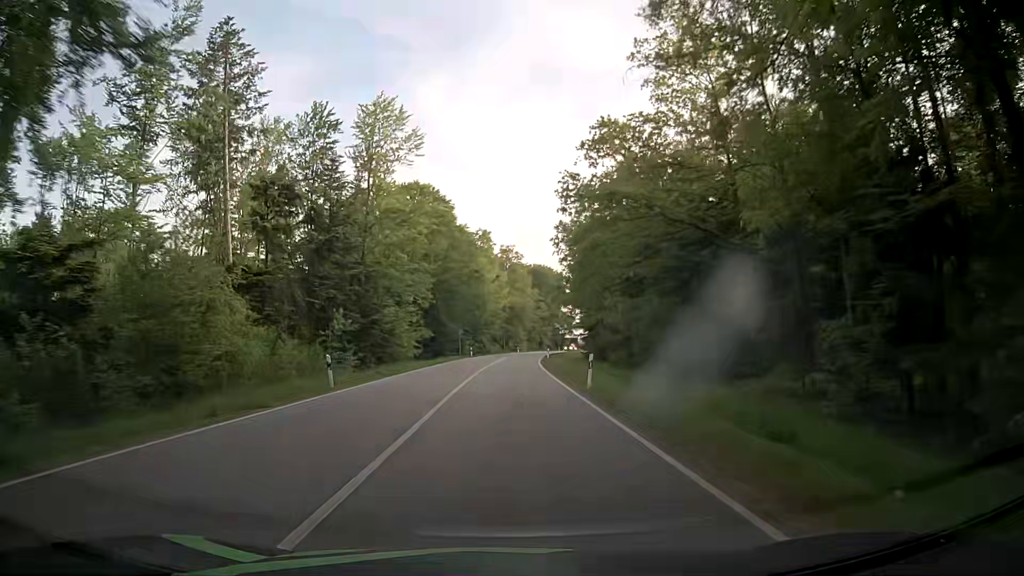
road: secondary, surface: asphalt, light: Day
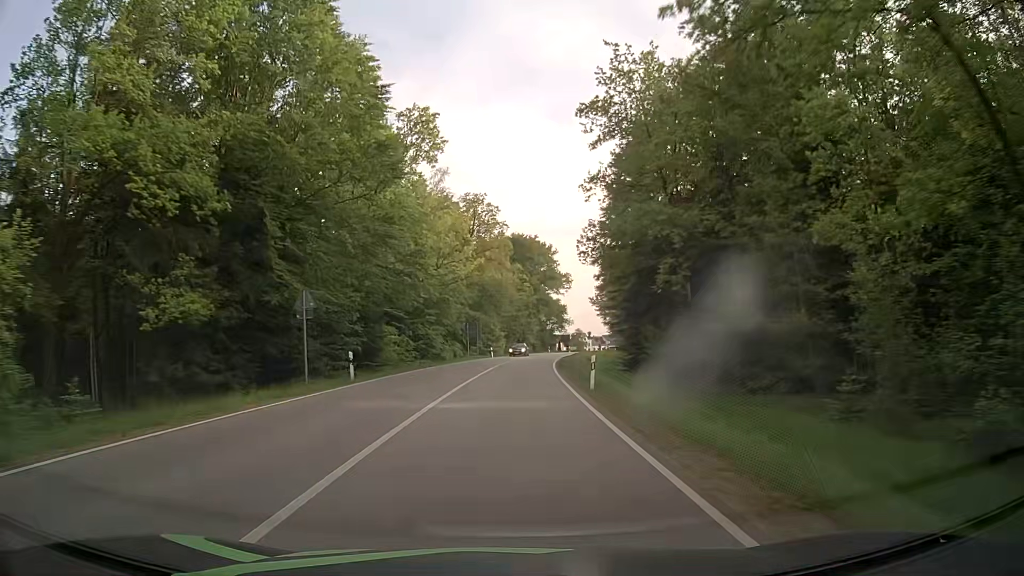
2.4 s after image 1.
(+1.8, +49.8) m; +4°
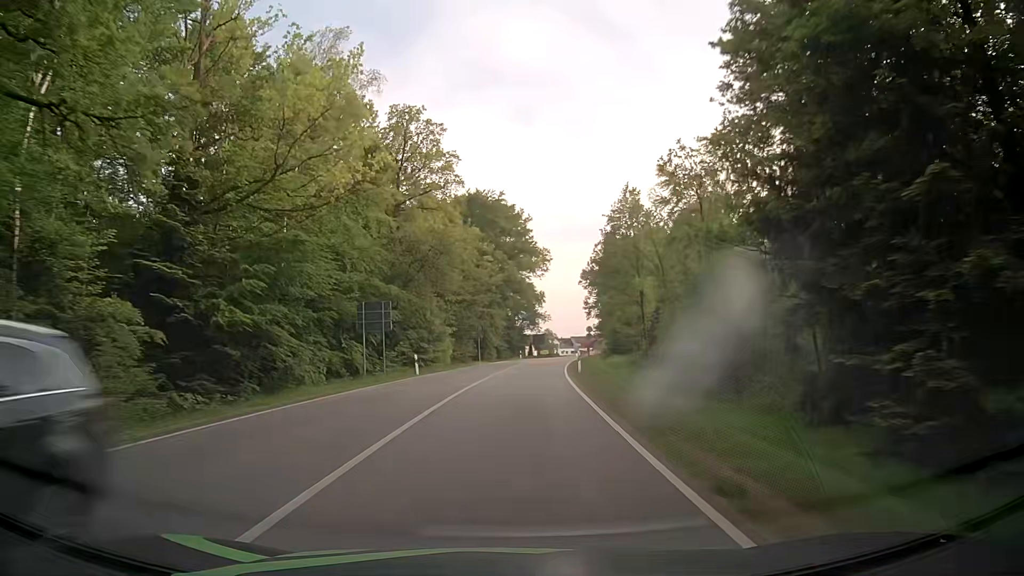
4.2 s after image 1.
(+0.9, +37.5) m; +3°
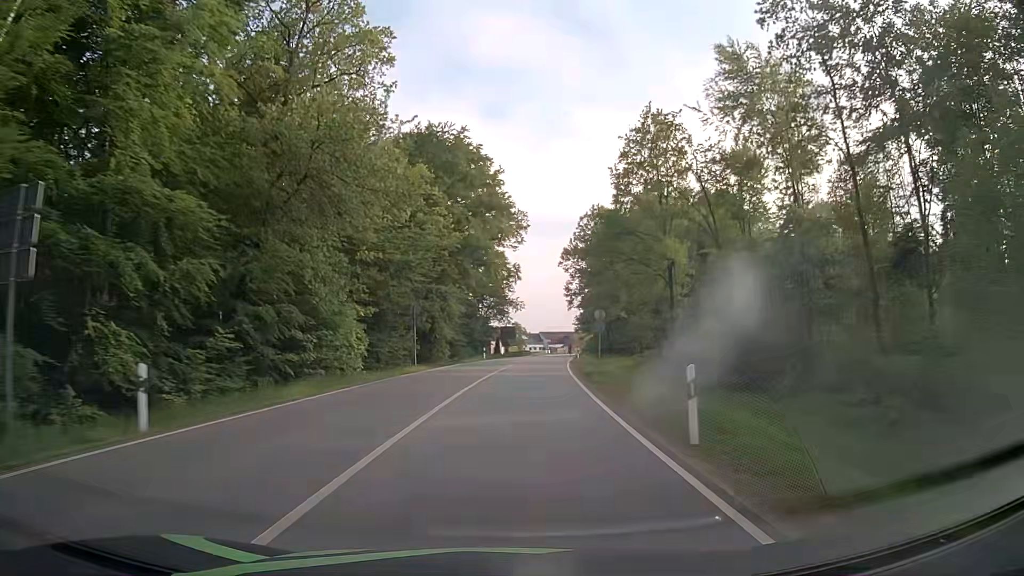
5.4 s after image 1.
(+0.5, +24.7) m; +3°
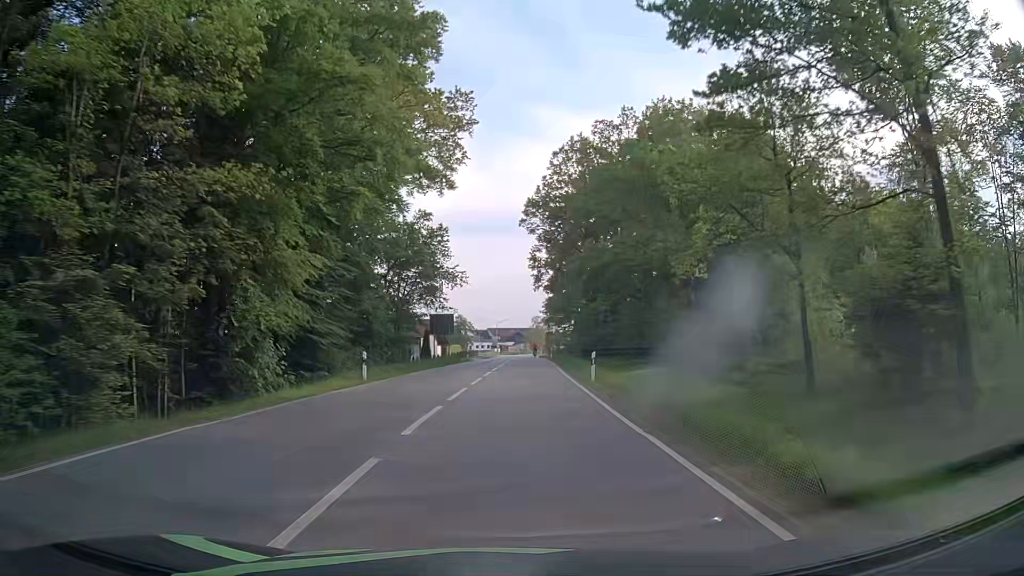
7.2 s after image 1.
(+1.3, +34.6) m; +5°
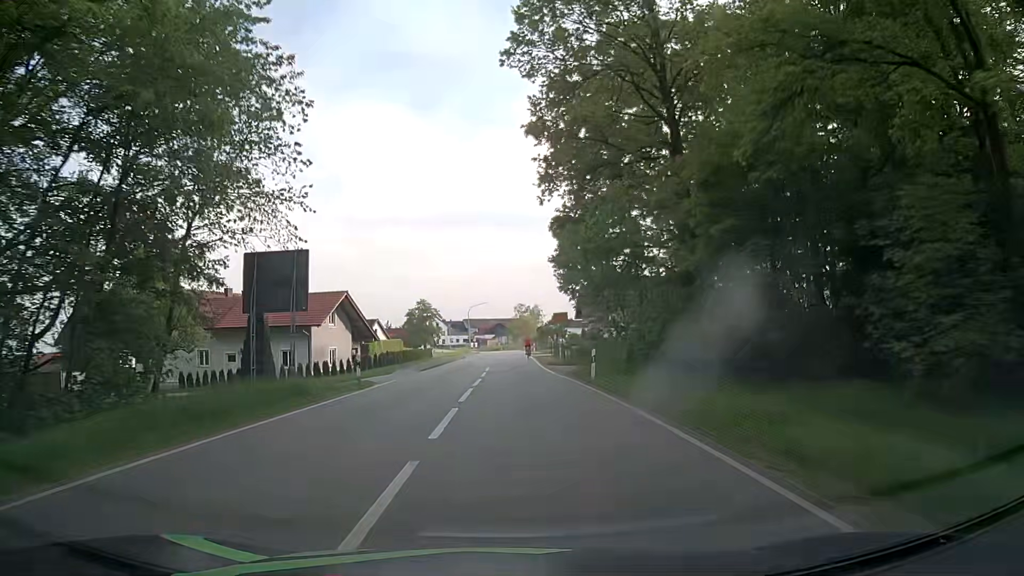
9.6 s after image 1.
(+0.6, +40.6) m; +2°
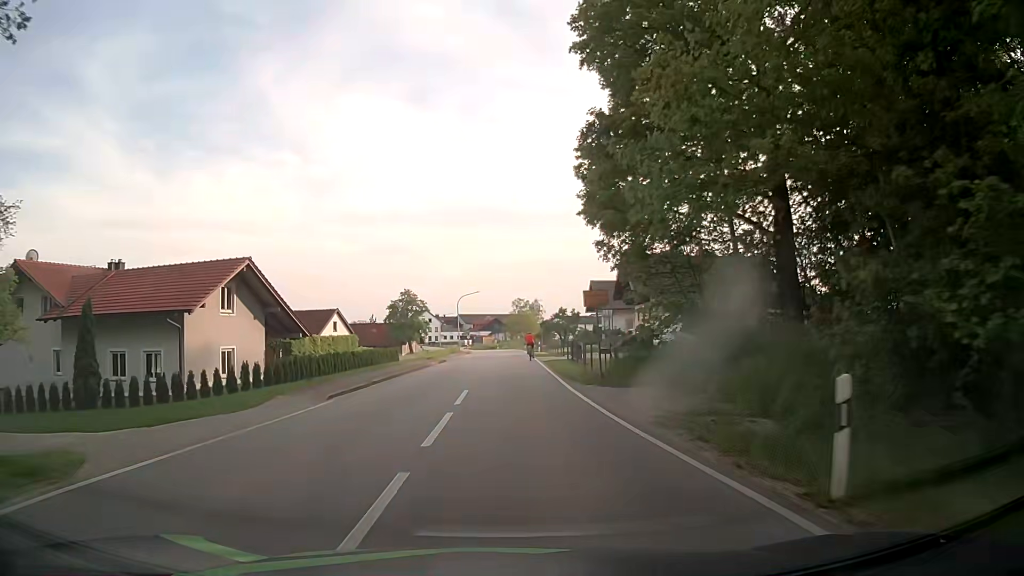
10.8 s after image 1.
(0.0, +17.4) m; 0°
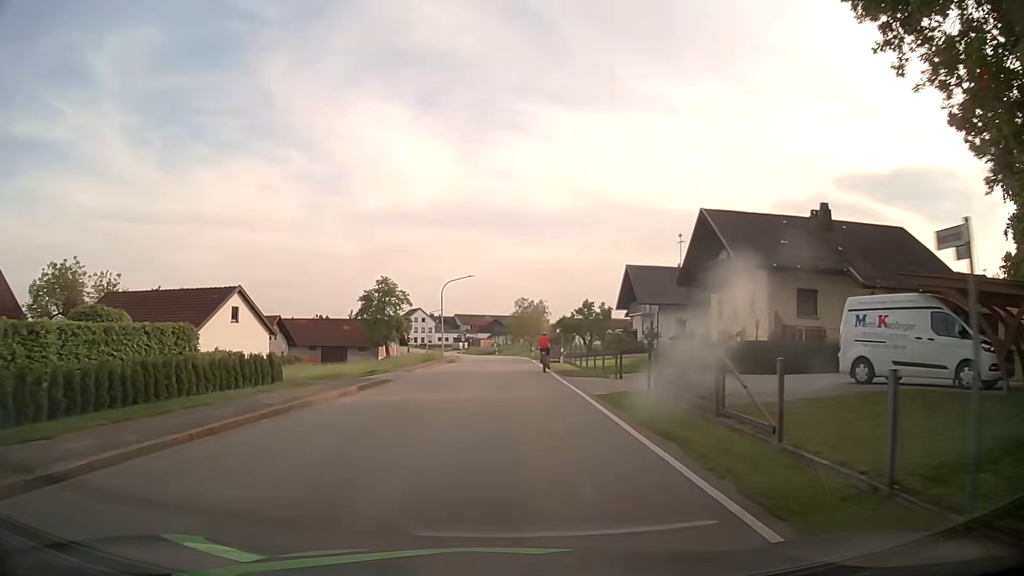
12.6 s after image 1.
(0.0, +23.1) m; 0°
(0, +10) (0, +20) (0, +30) (0, +40) (0, +50) (-1, +60) (-2, +70) (-3, +80) (-4, +90) (-5, +100) m
